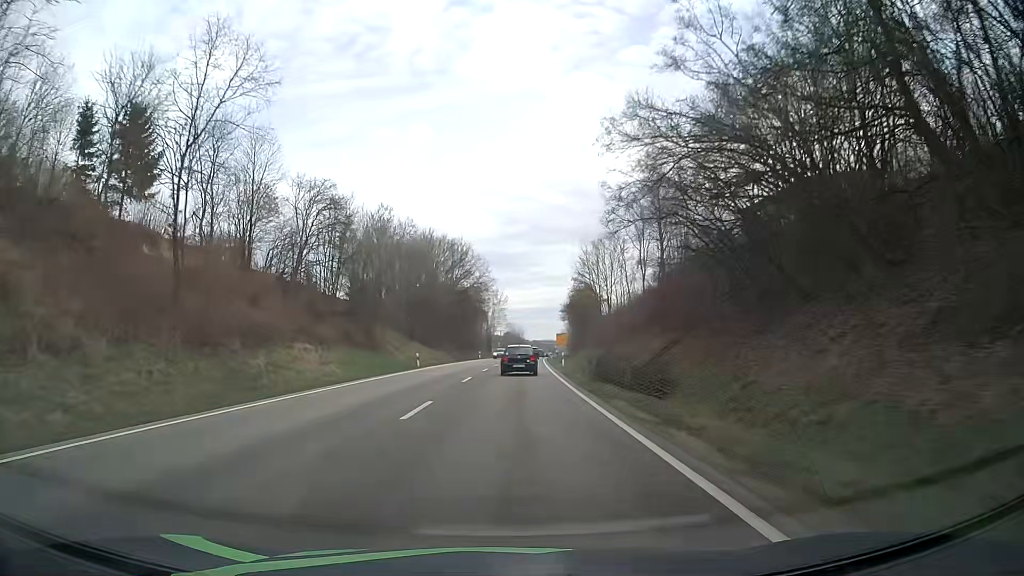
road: primary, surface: asphalt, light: Day
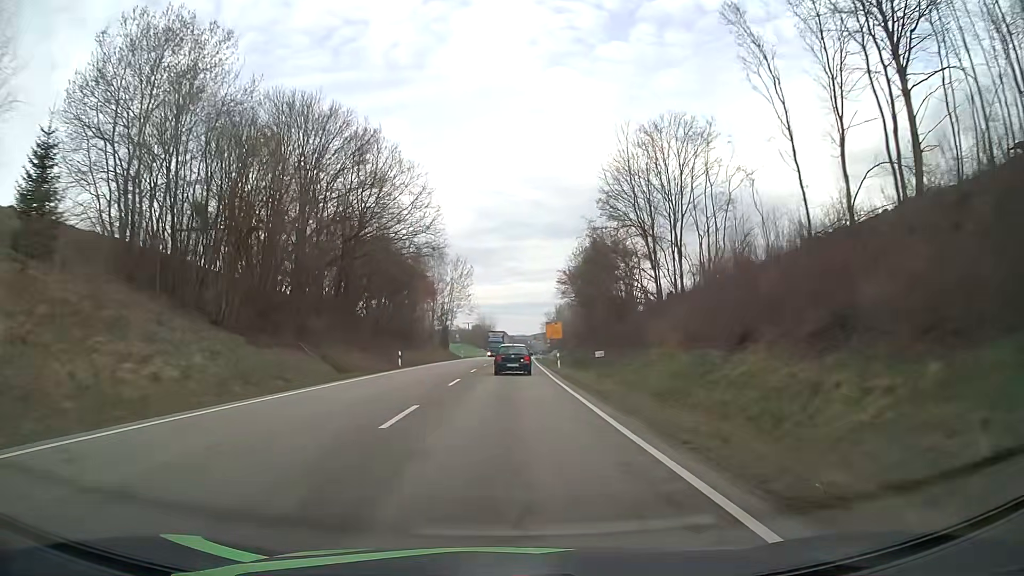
(+1.3, +51.3) m; +3°
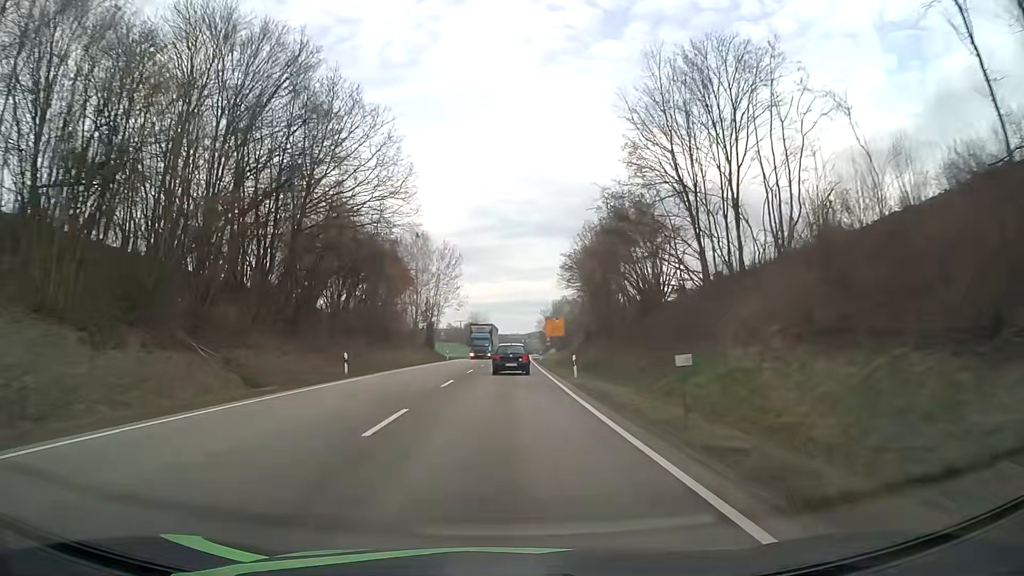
(+0.1, +13.0) m; +1°
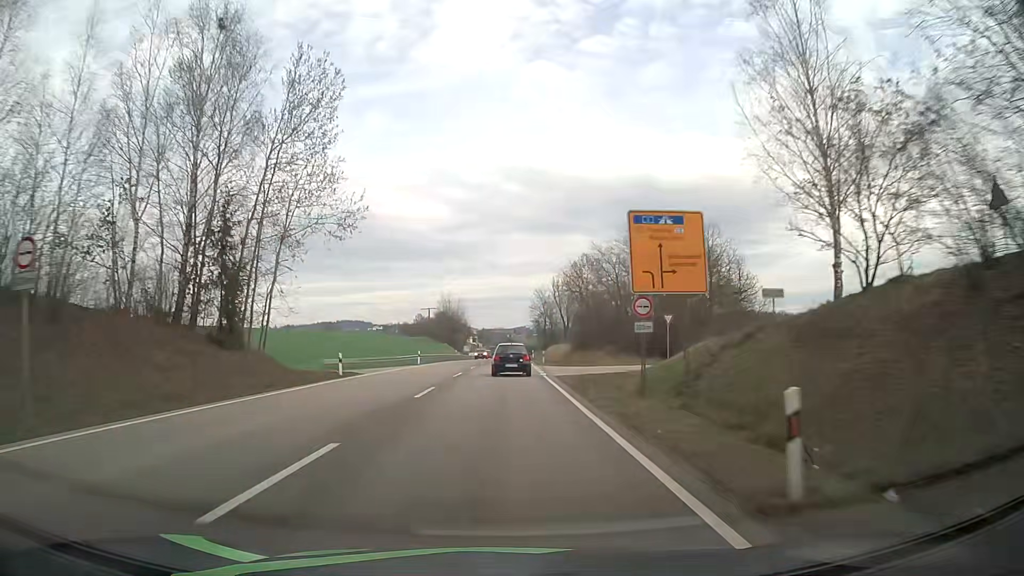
(+0.8, +65.6) m; +1°
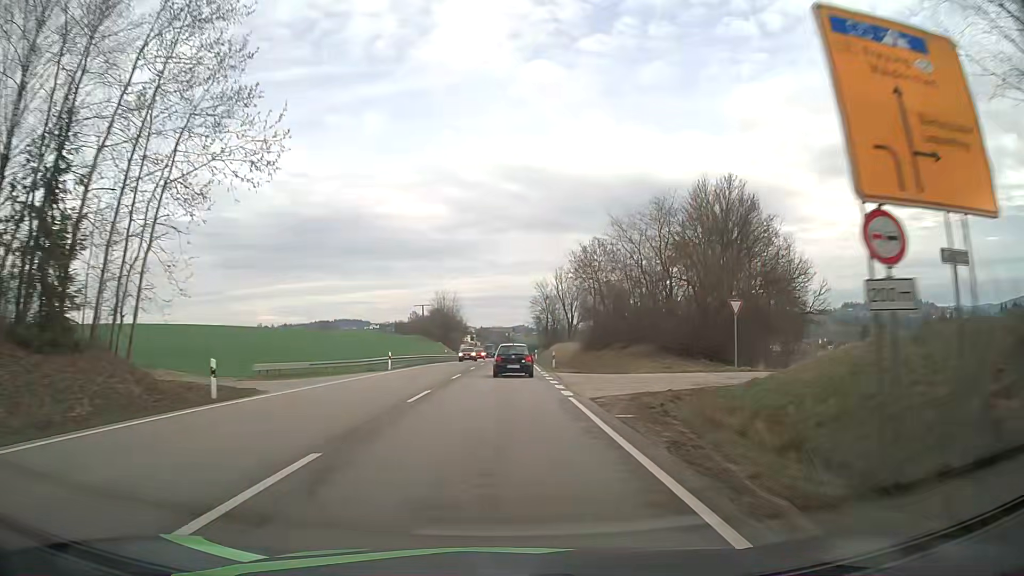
(0.0, +13.1) m; 0°
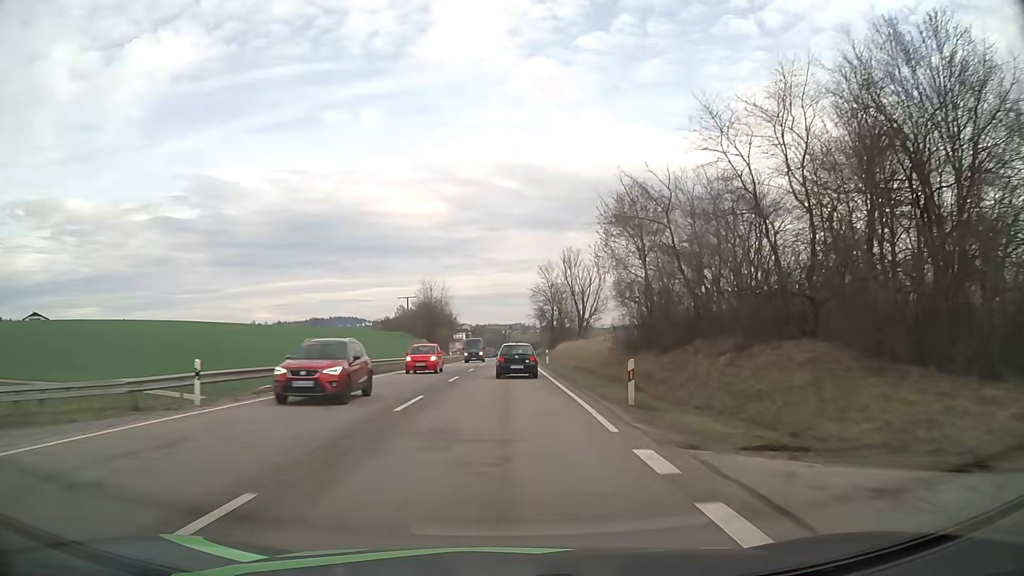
(+0.1, +26.2) m; 0°
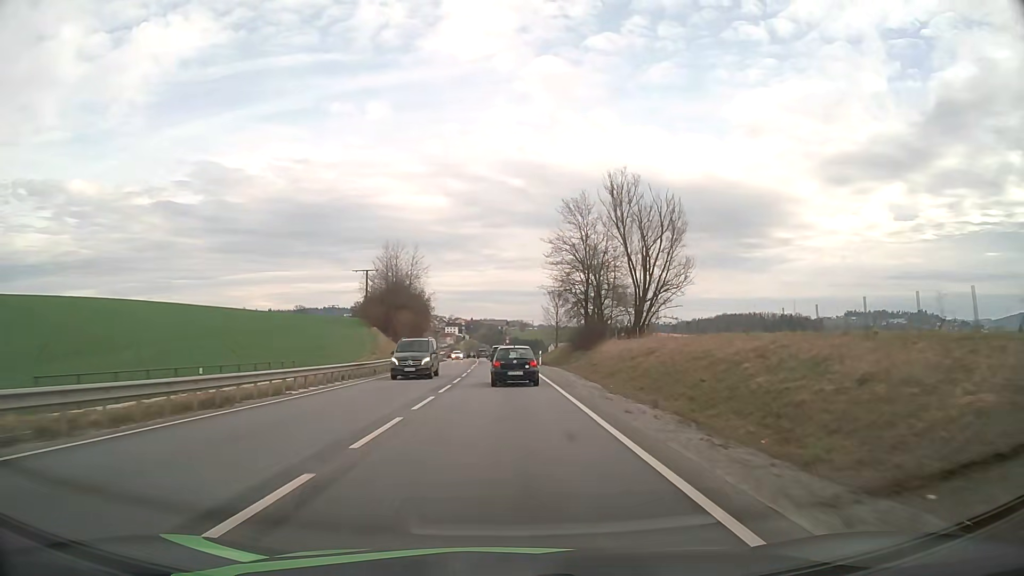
(+0.1, +52.7) m; 0°
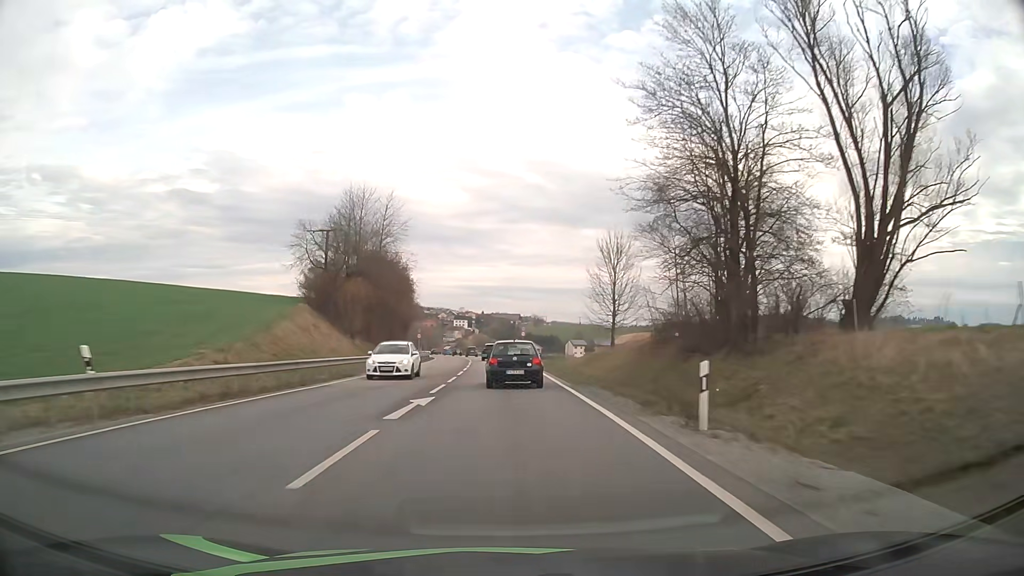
(-0.1, +39.5) m; -1°
(0, +10) (0, +20) (0, +30) (-1, +40) (-1, +50) (-1, +60) (-2, +70) (-3, +80) (-3, +90) (-4, +100) m
